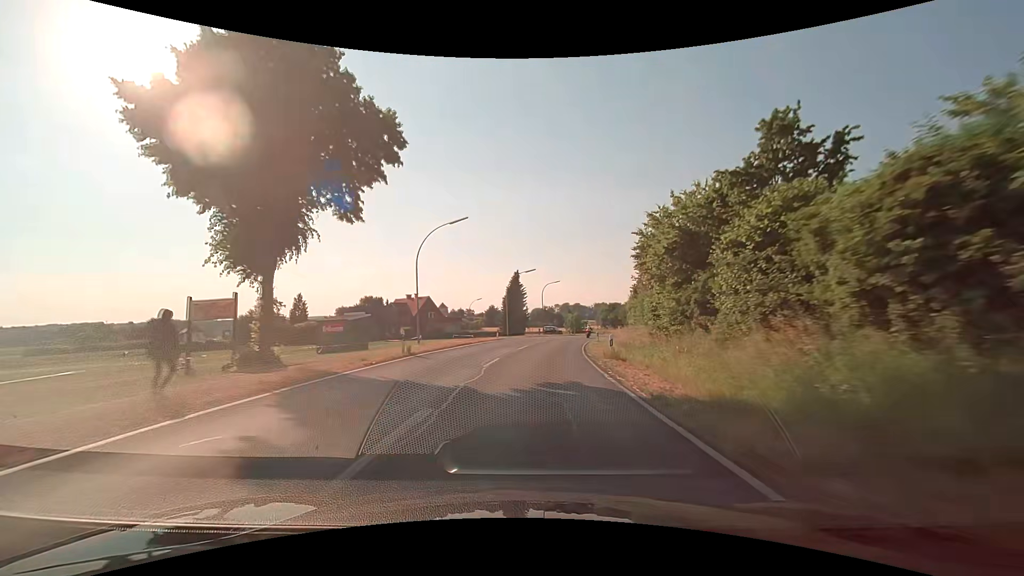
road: secondary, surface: asphalt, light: Day
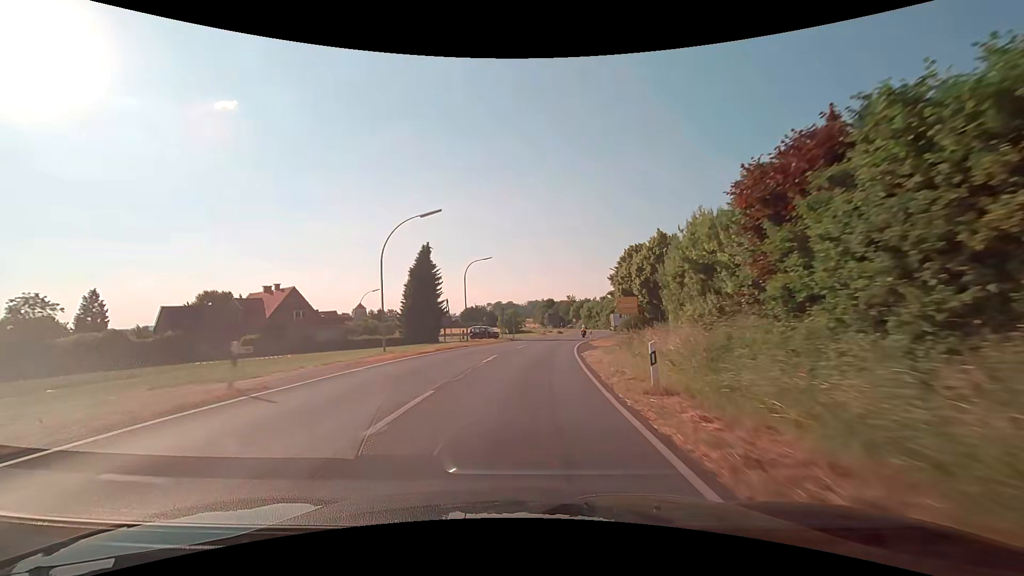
(+2.3, +33.2) m; +7°
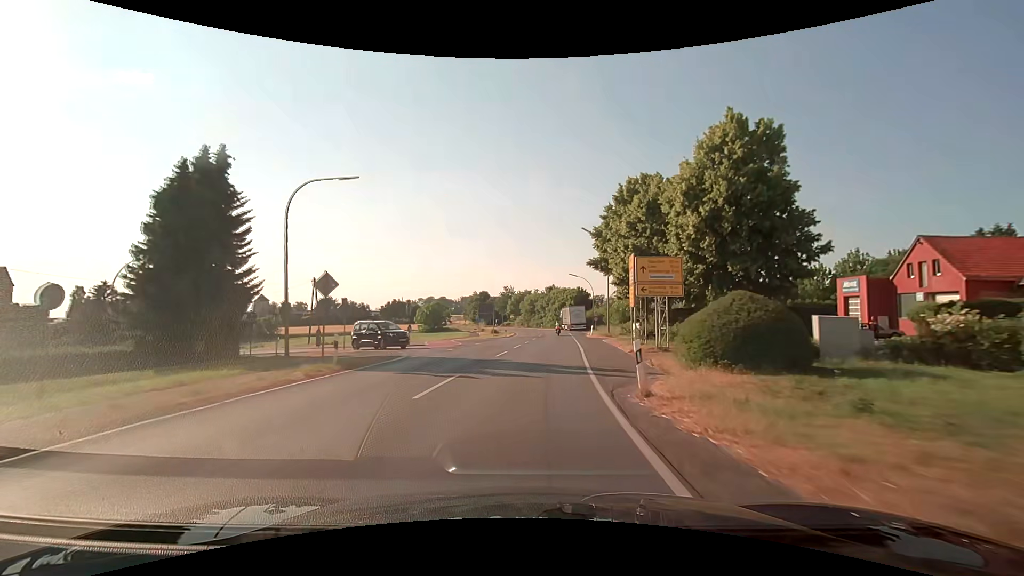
(+2.2, +33.1) m; +8°
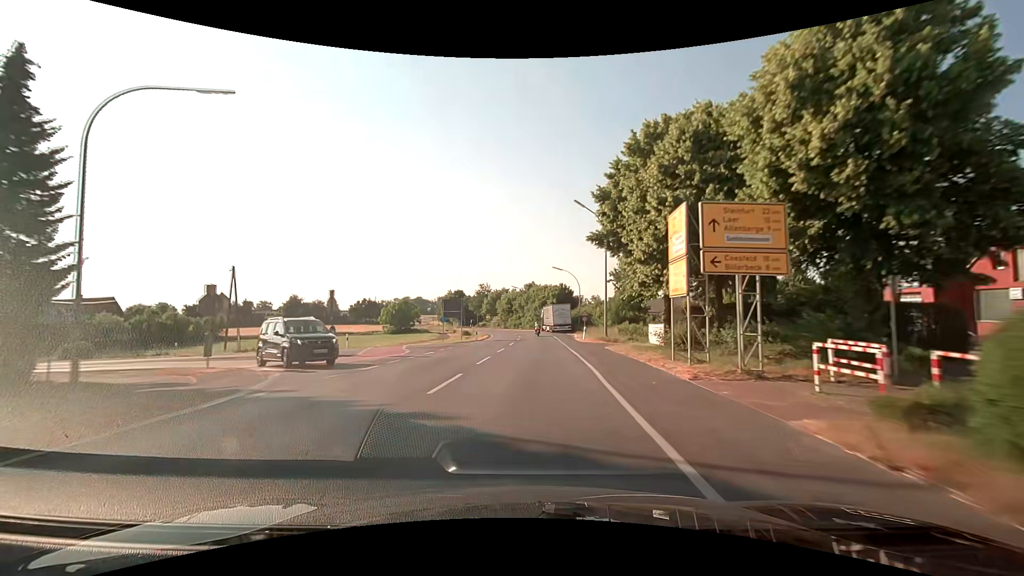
(+0.2, +11.0) m; +2°
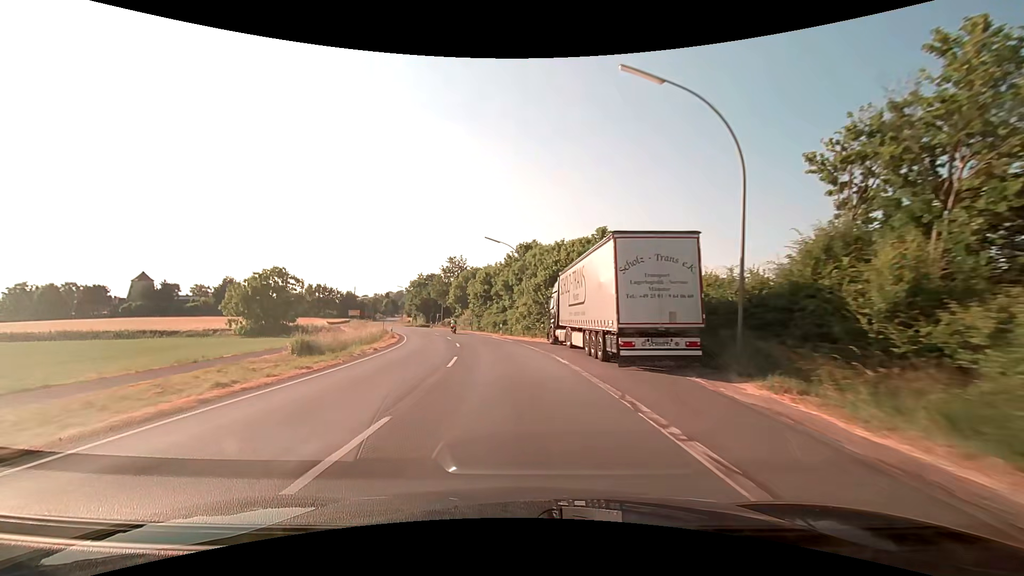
(+2.1, +54.8) m; 0°
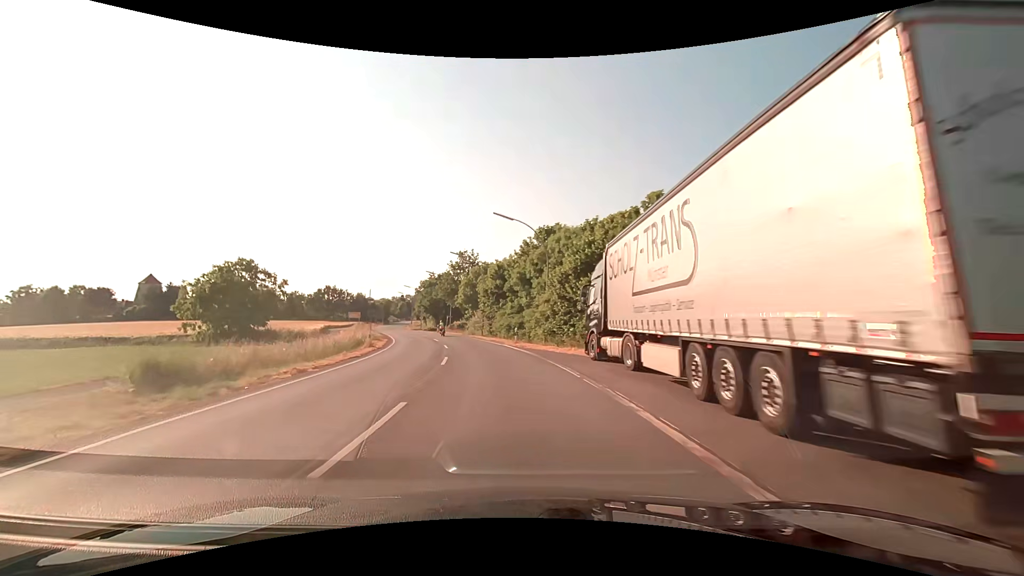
(-0.1, +10.9) m; -2°
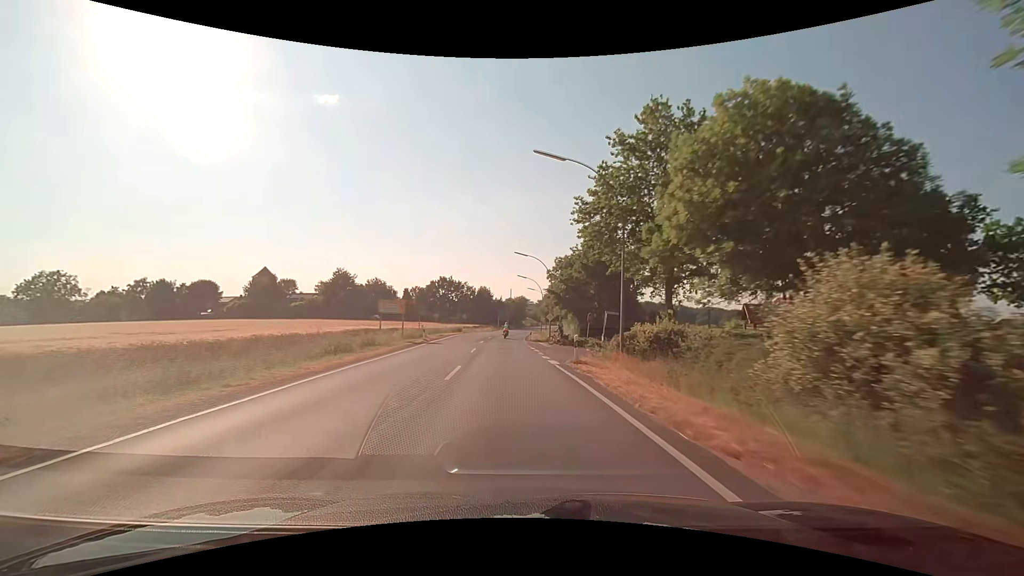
(-8.2, +53.1) m; -17°
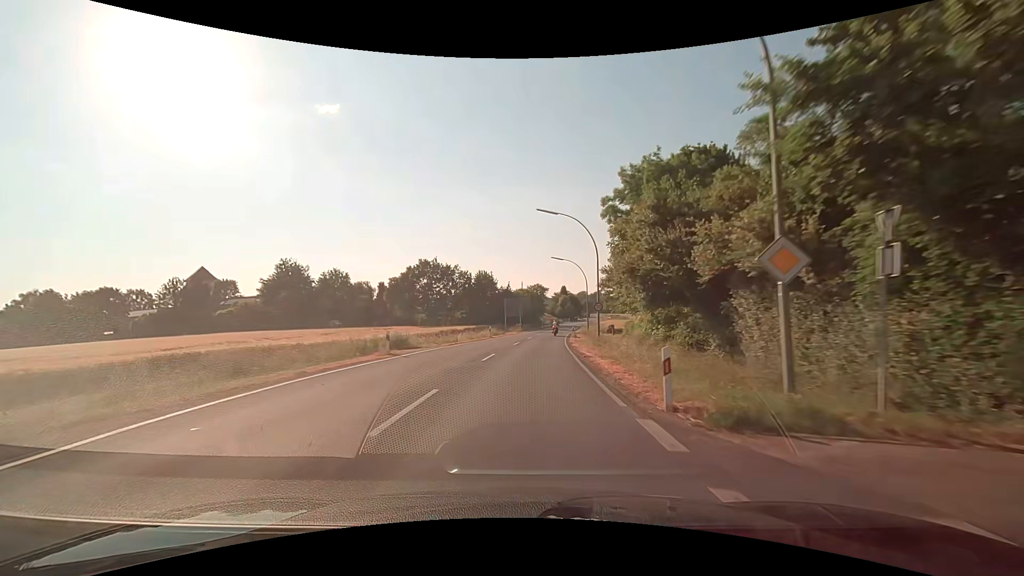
(-1.4, +42.7) m; -2°
(0, +10) (0, +20) (+1, +30) (+2, +40) (+3, +50) (+4, +60) (+5, +70) (+6, +80) (+8, +90) (+9, +99) m
